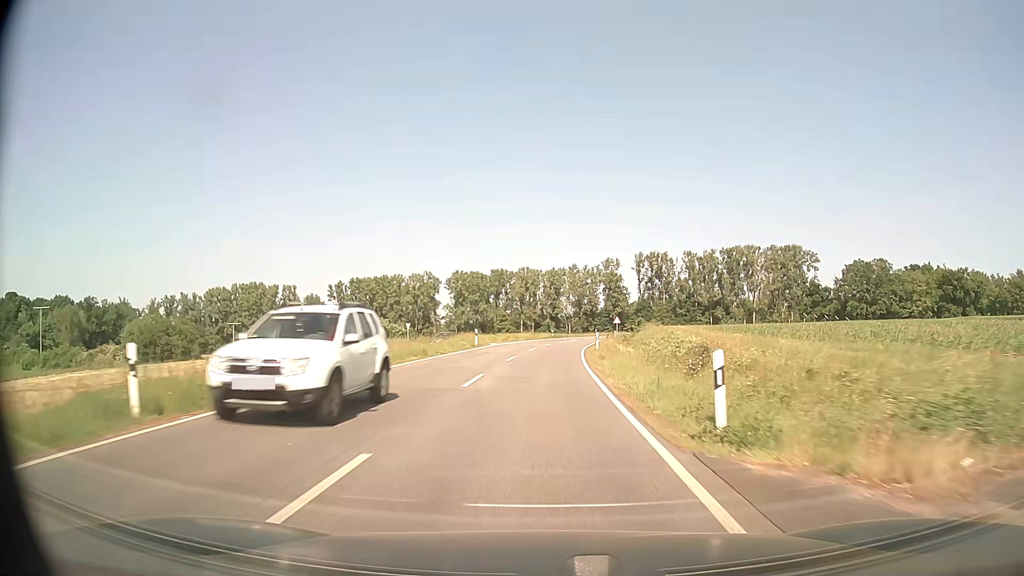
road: secondary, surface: asphalt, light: Day
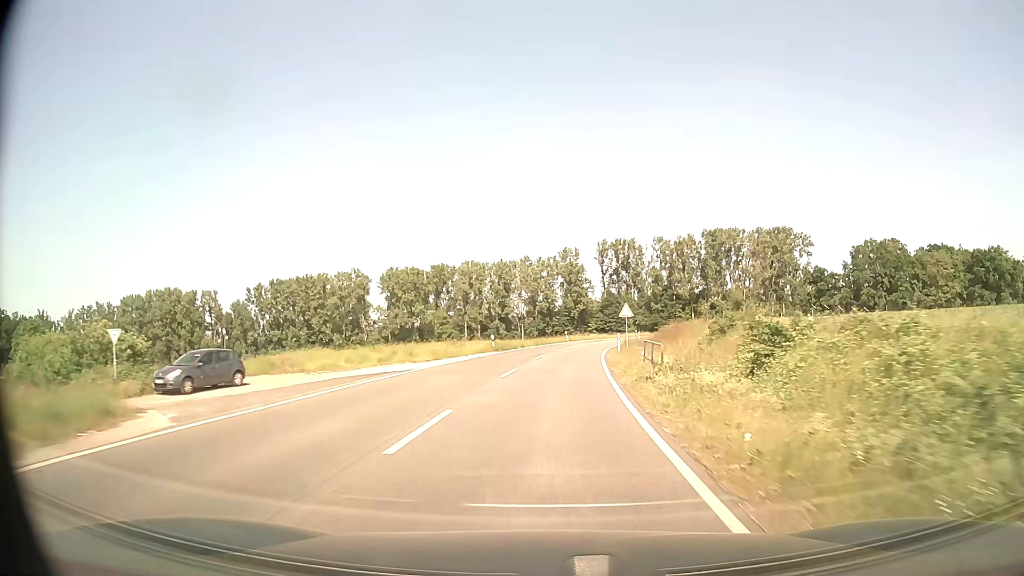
(+1.1, +43.6) m; +4°
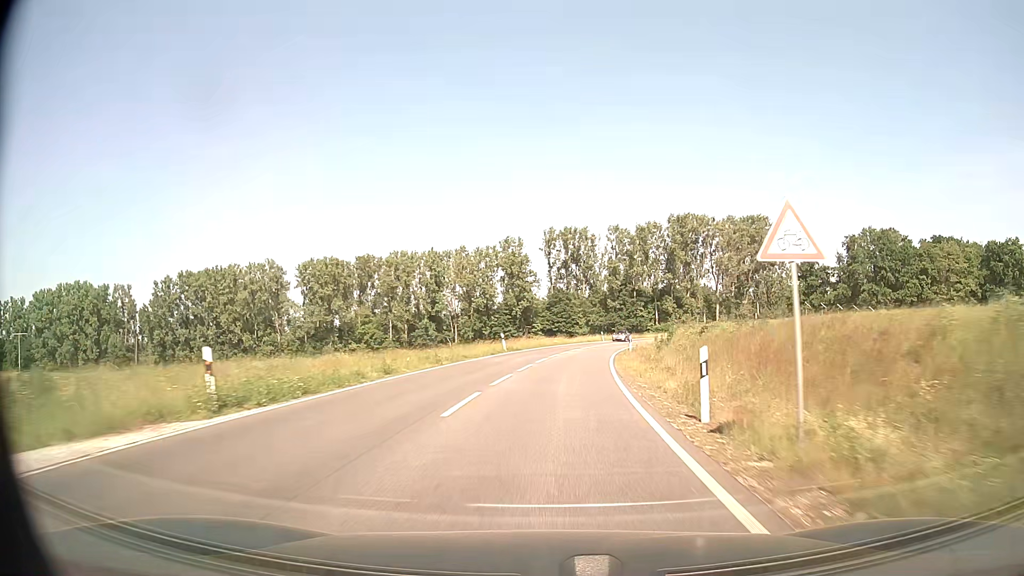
(+1.3, +32.7) m; +5°
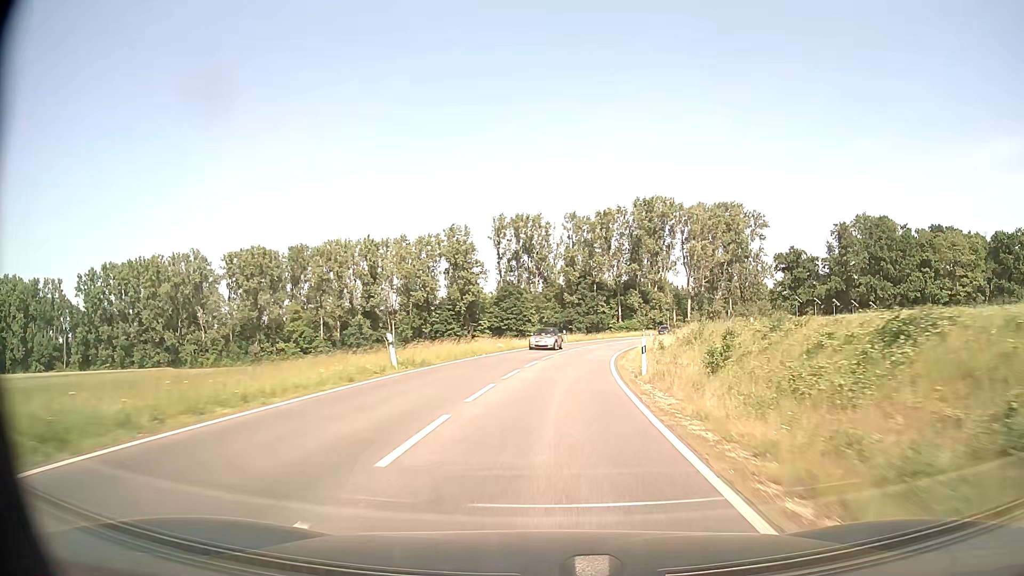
(+0.7, +21.8) m; +4°
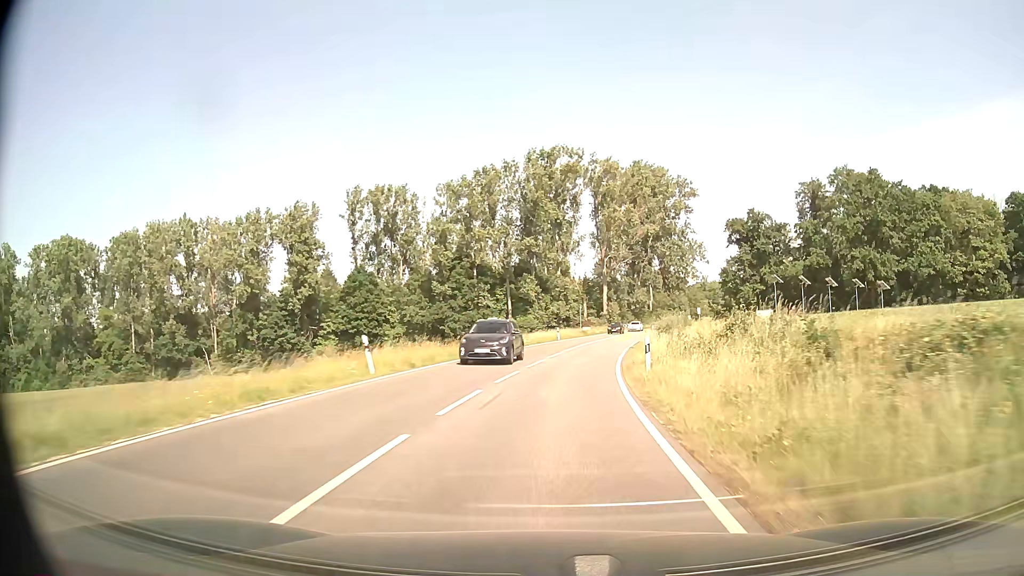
(+3.7, +43.6) m; +10°
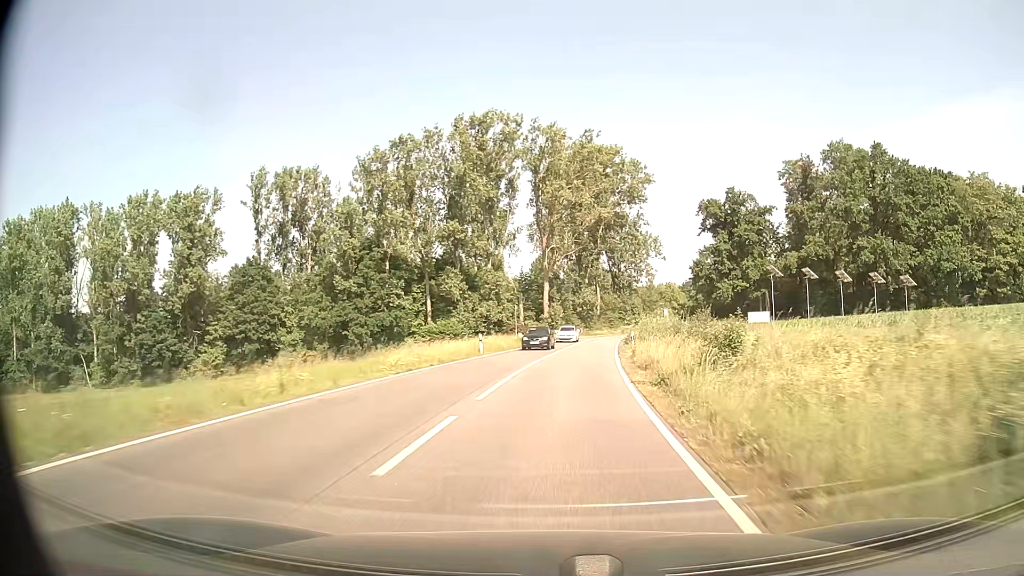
(+0.9, +21.9) m; +5°
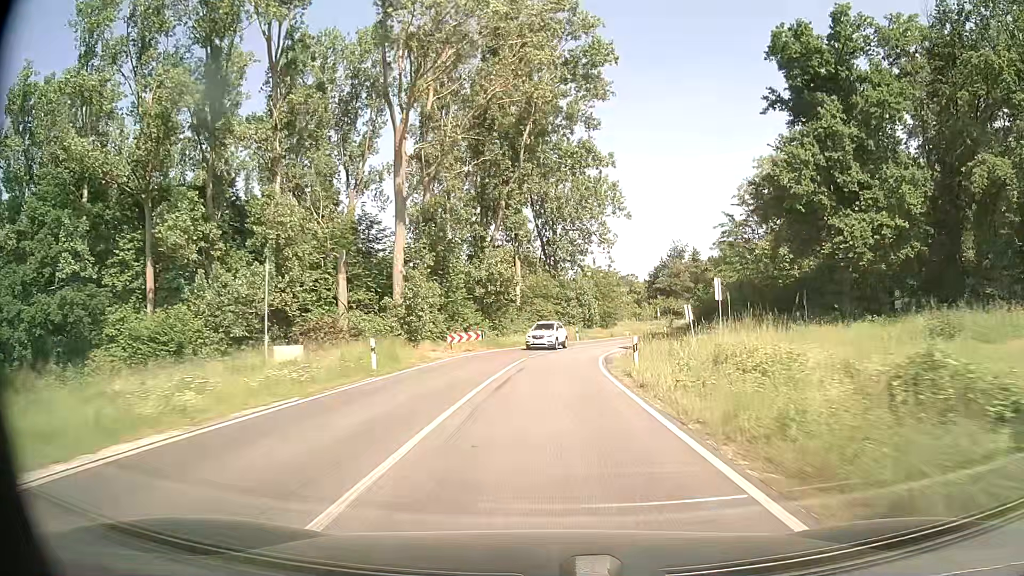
(+4.3, +54.7) m; +7°
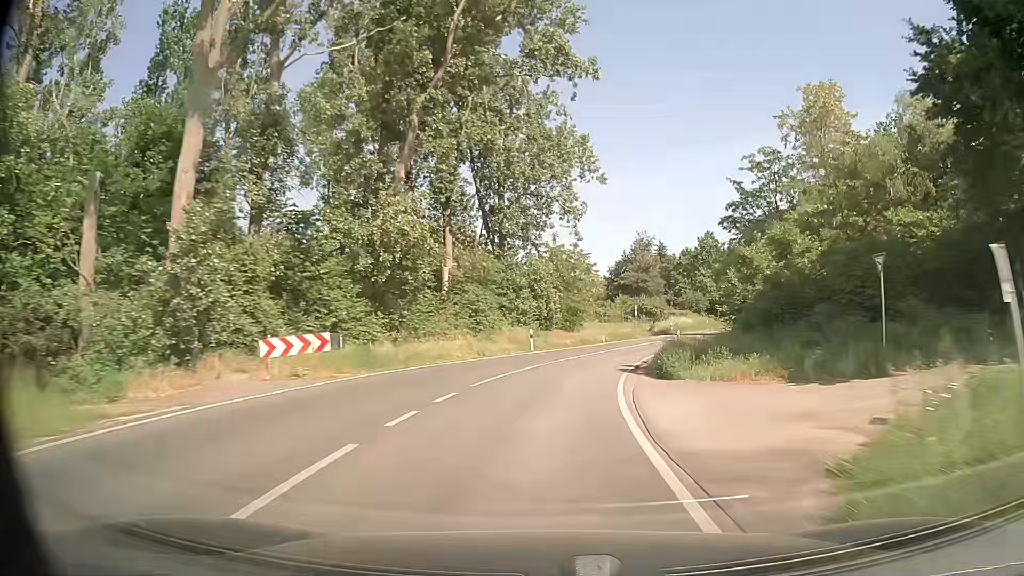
(+0.6, +22.0) m; +4°
(0, +10) (+1, +20) (+3, +30) (+6, +39) (+10, +49) (+13, +58) (+17, +67) (+21, +76) (+25, +85) (+29, +95) m
